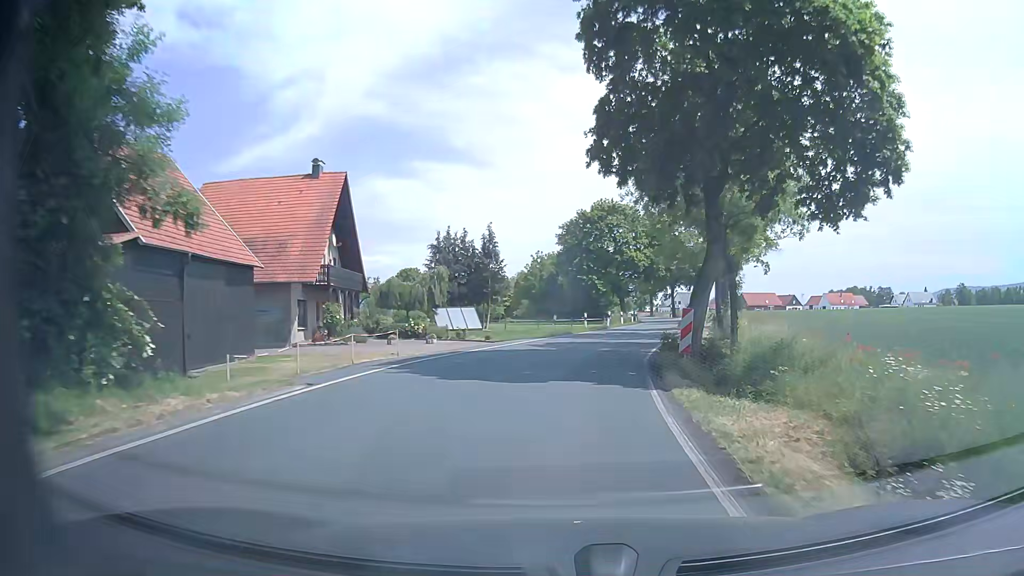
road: secondary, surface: asphalt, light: Day
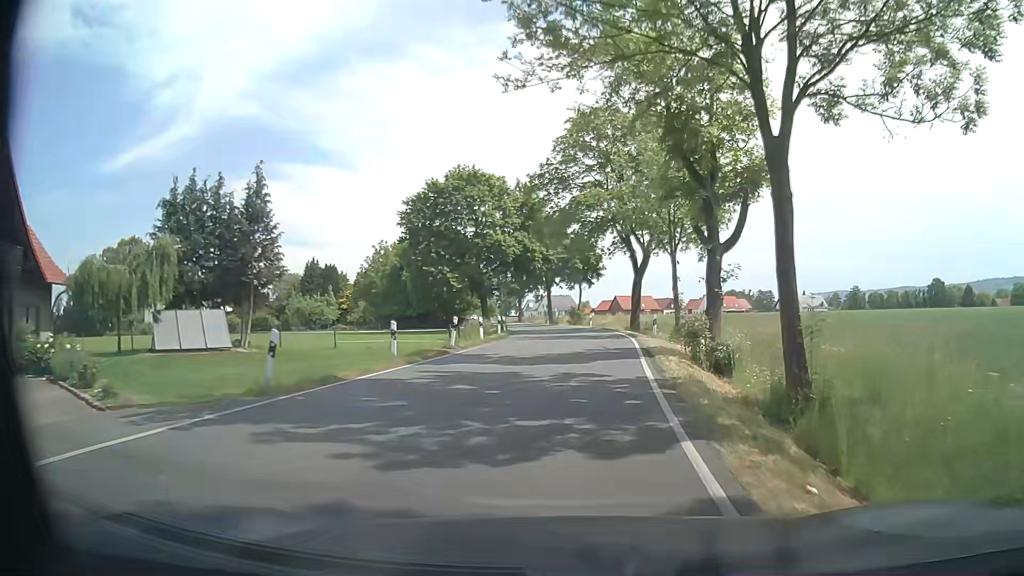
(+1.8, +23.5) m; +11°
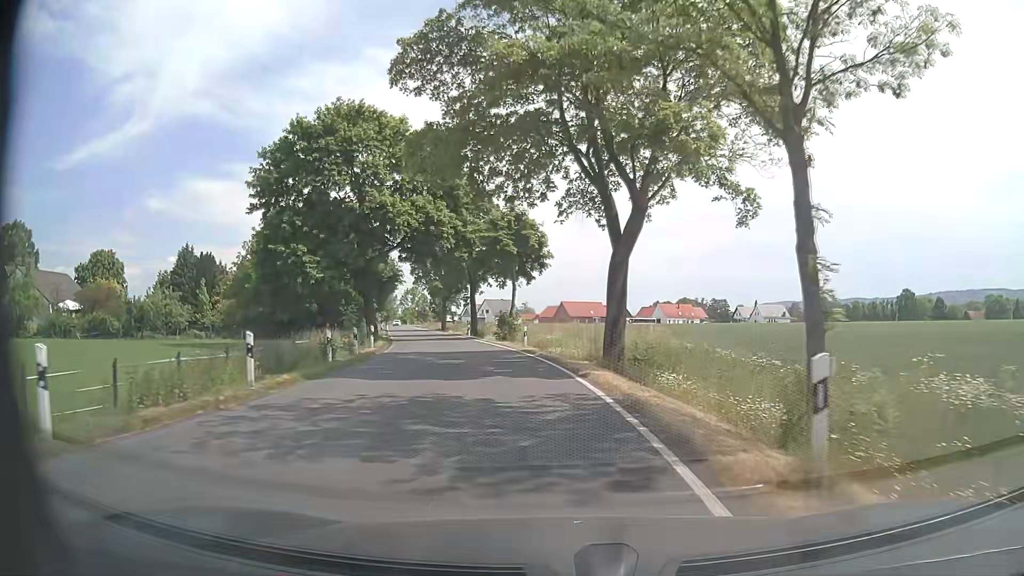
(+1.8, +23.5) m; +6°
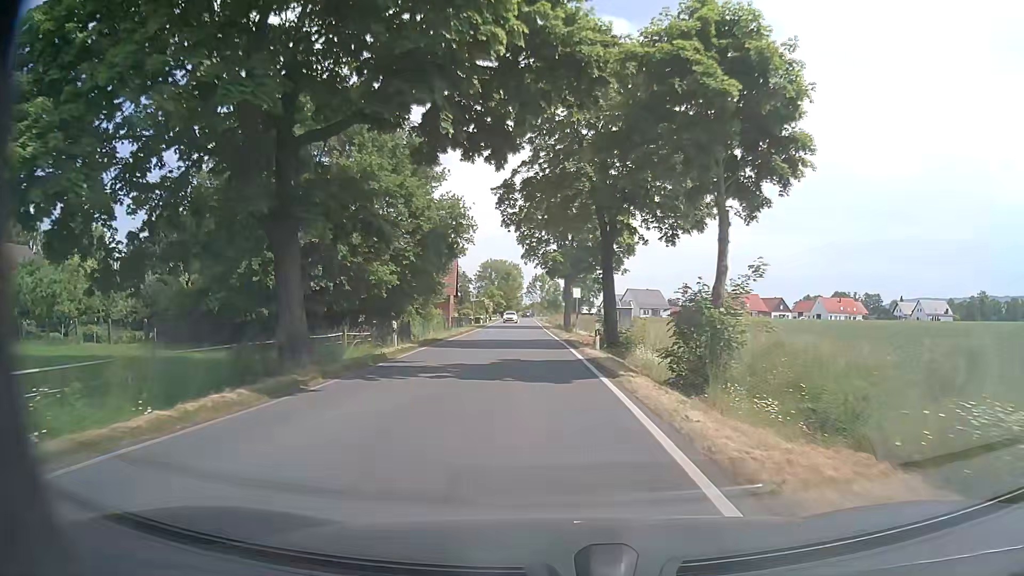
(-3.2, +31.5) m; -12°
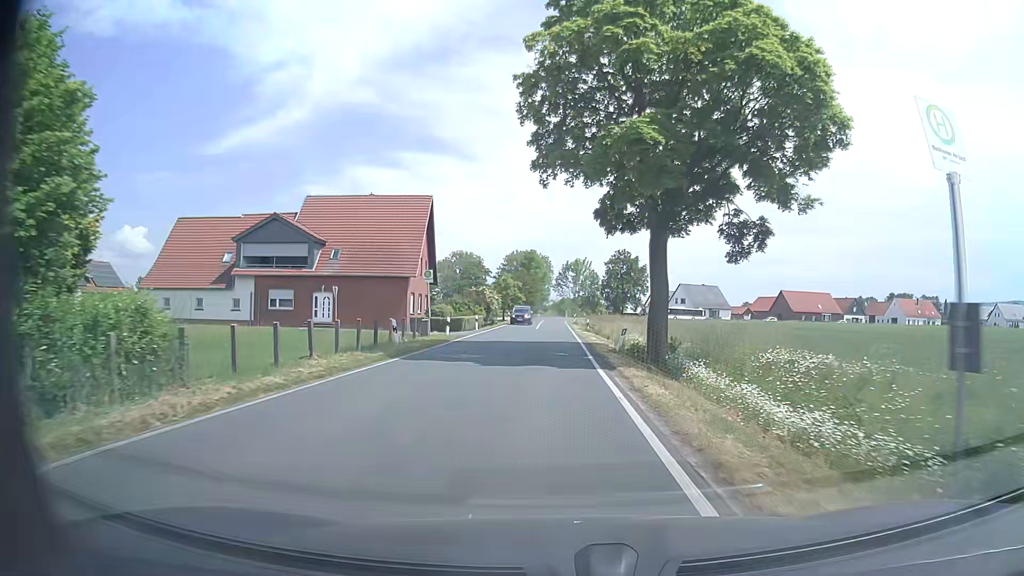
(-1.5, +39.9) m; -3°
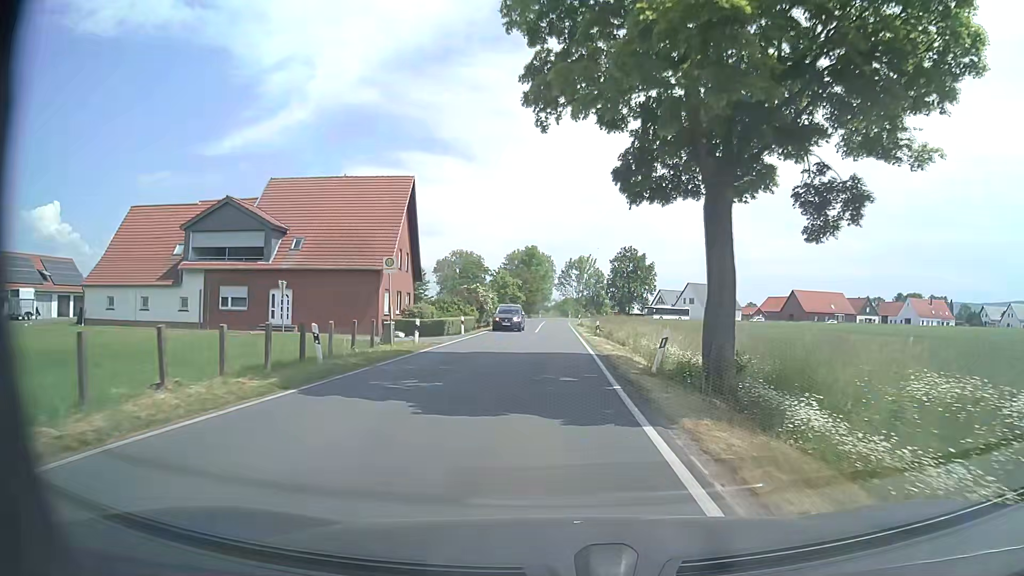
(0.0, +8.0) m; 0°
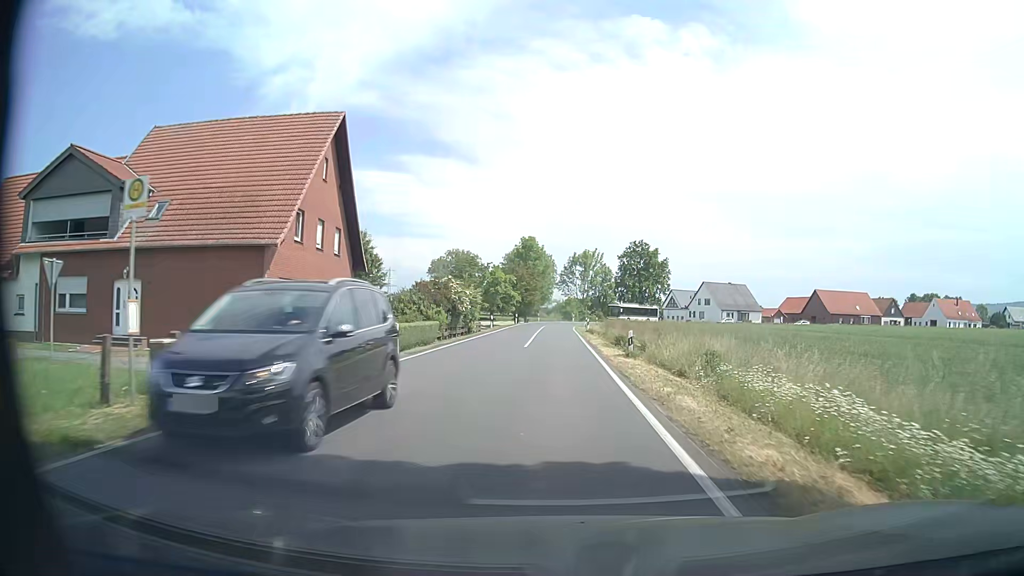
(-0.1, +15.9) m; -1°
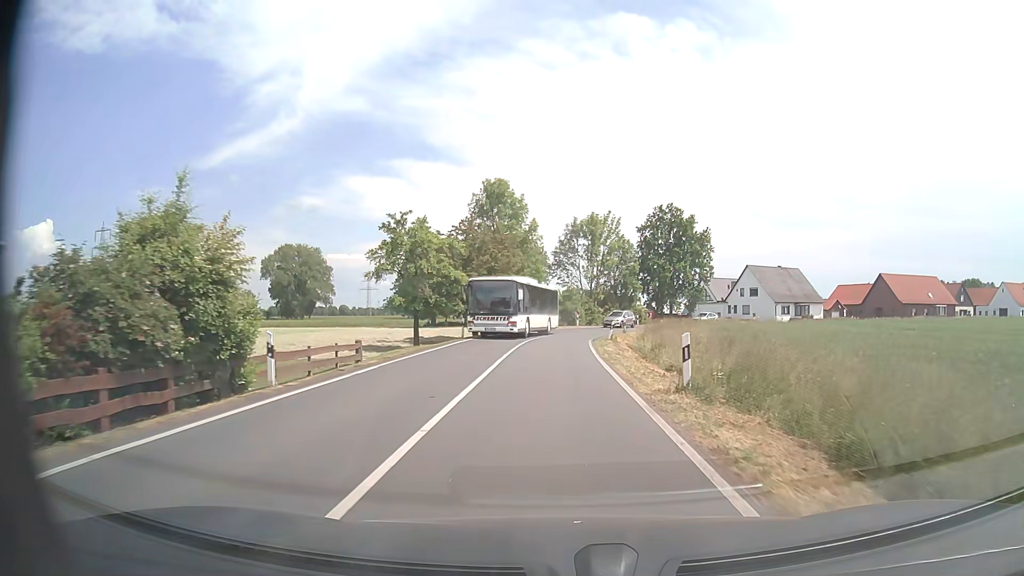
(+0.4, +39.6) m; +1°
